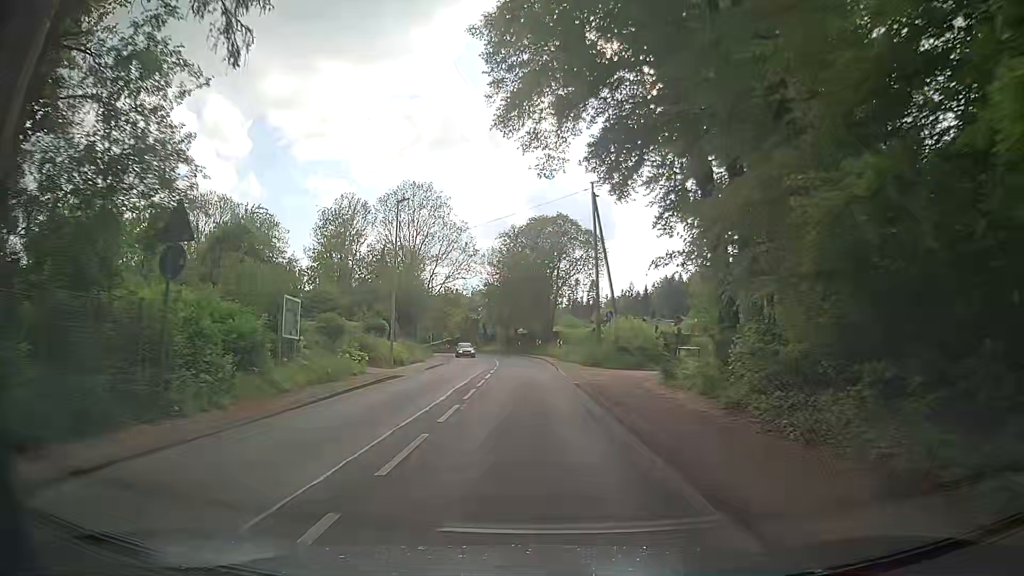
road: secondary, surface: asphalt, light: Day
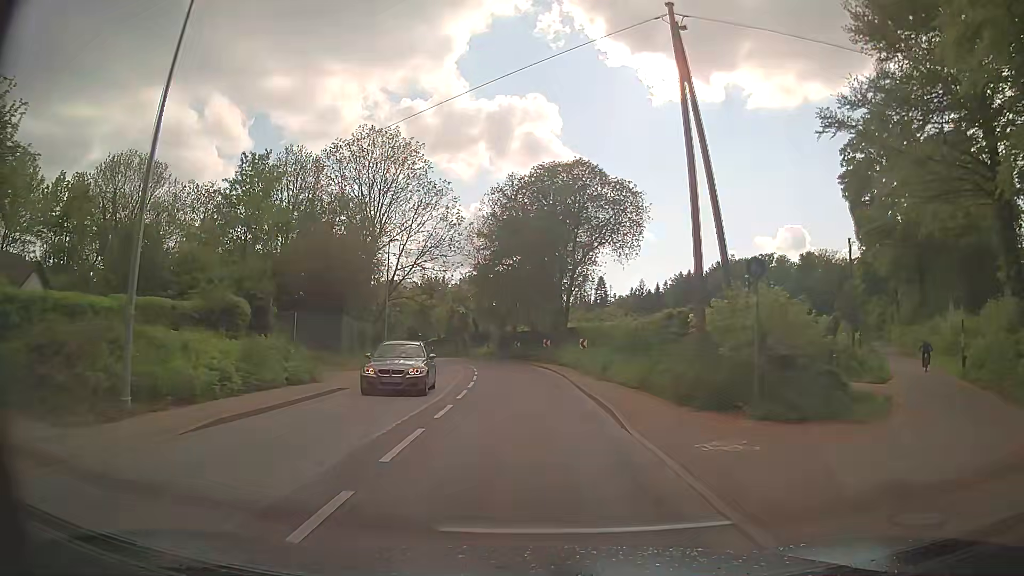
(+0.1, +22.7) m; 0°
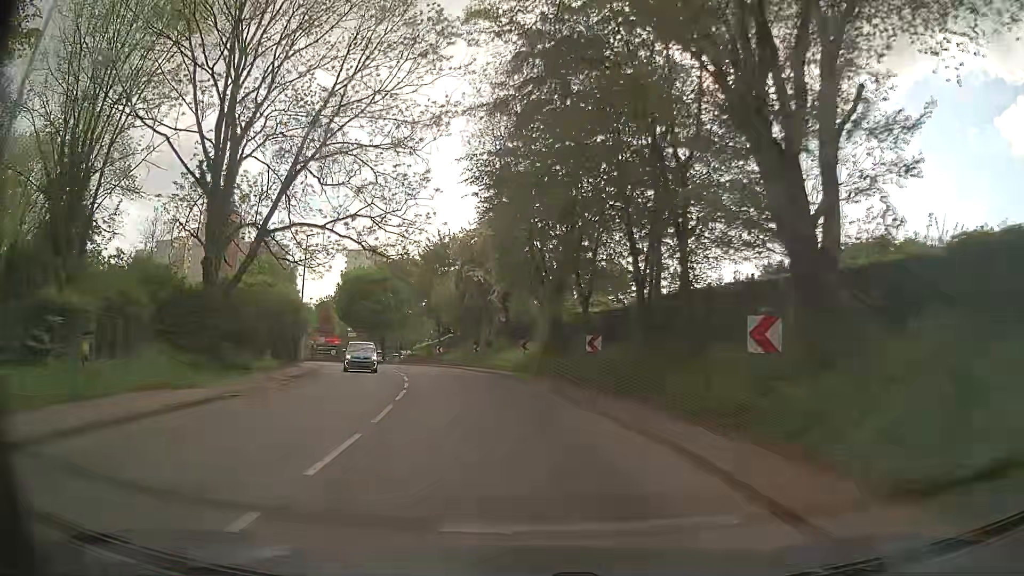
(-0.8, +38.5) m; -4°
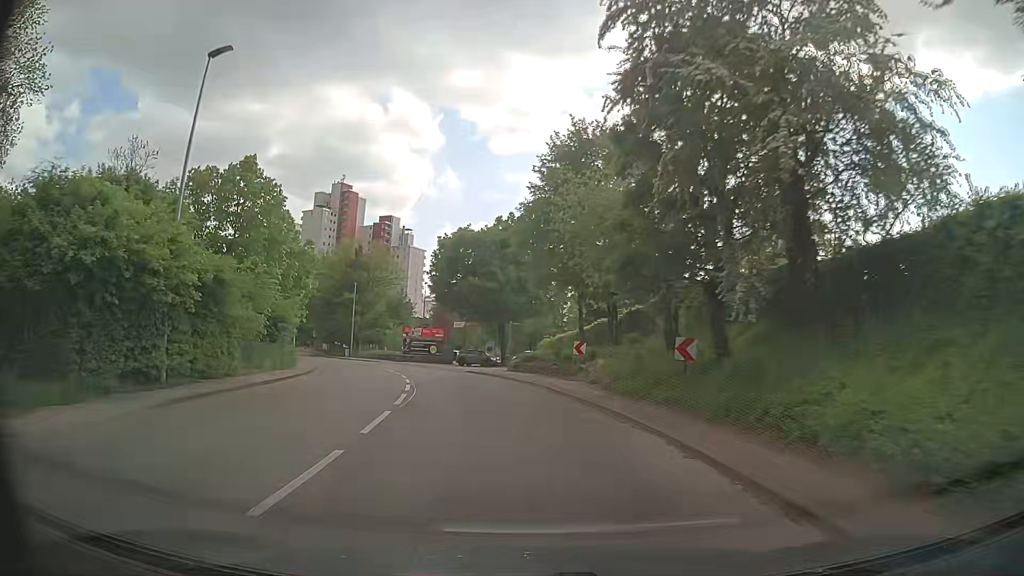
(-3.4, +29.8) m; -12°
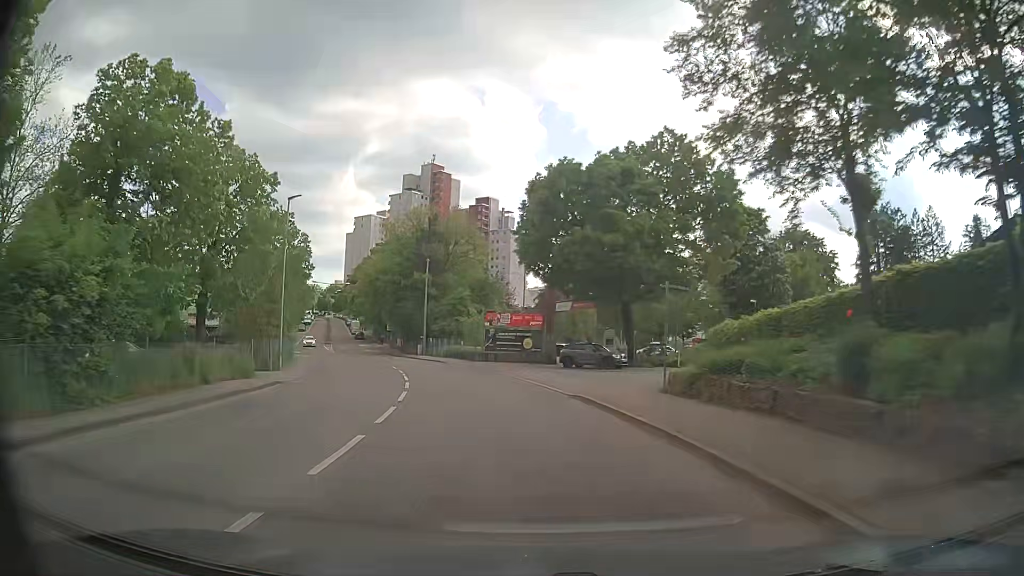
(-1.8, +21.9) m; -10°
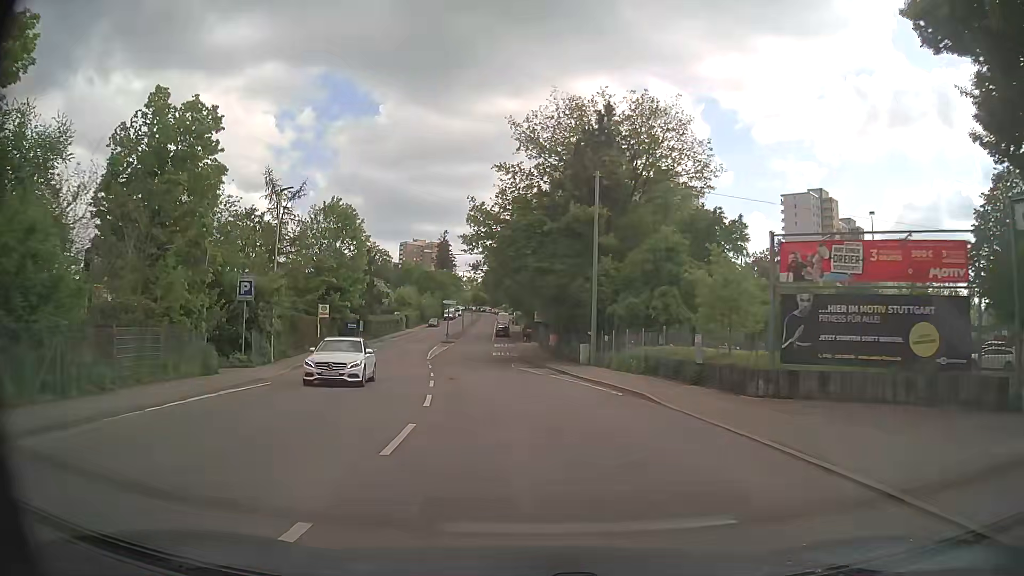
(-5.3, +36.1) m; -15°
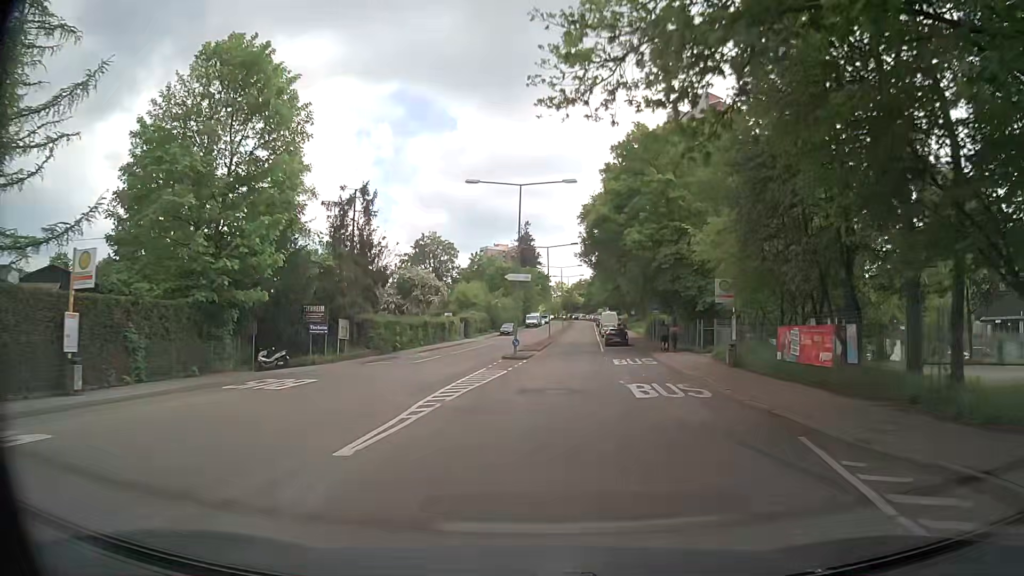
(-3.2, +36.5) m; -8°
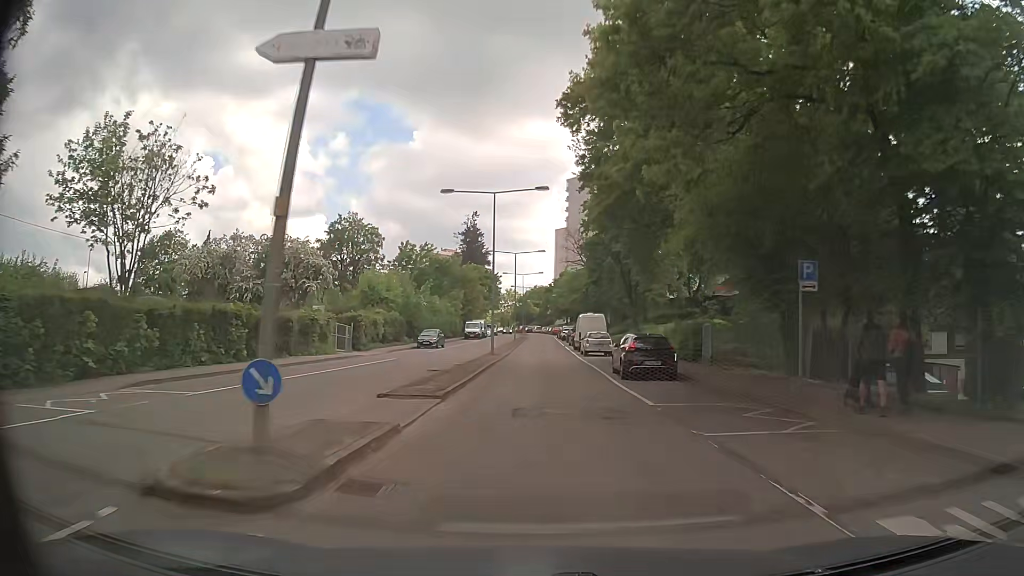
(+1.0, +30.1) m; +4°
(0, +10) (0, +20) (0, +30) (0, +40) (0, +50) (0, +60) (+1, +70) (+1, +80) (+1, +90) (+1, +100) m
